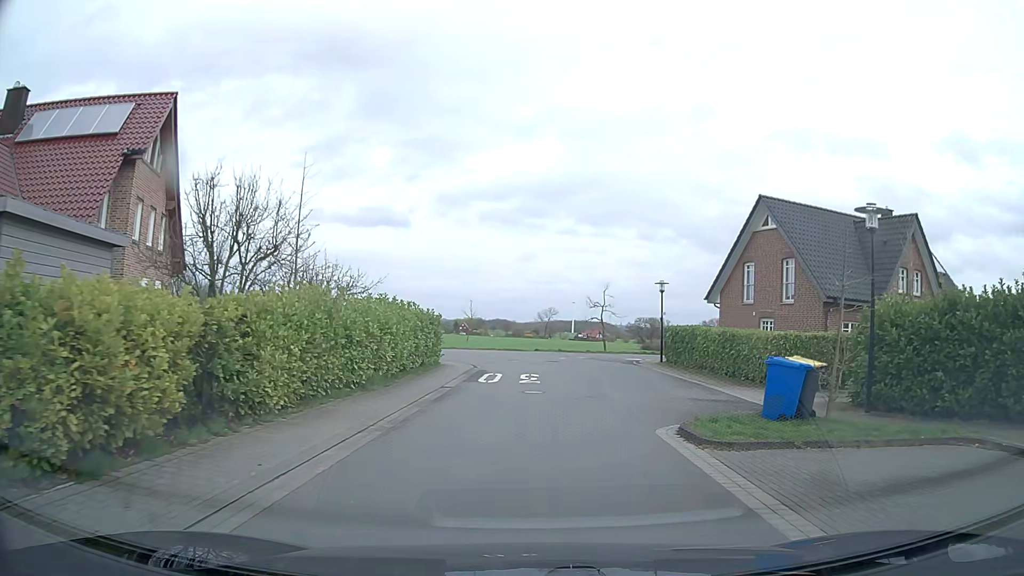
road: residential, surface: asphalt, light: Day
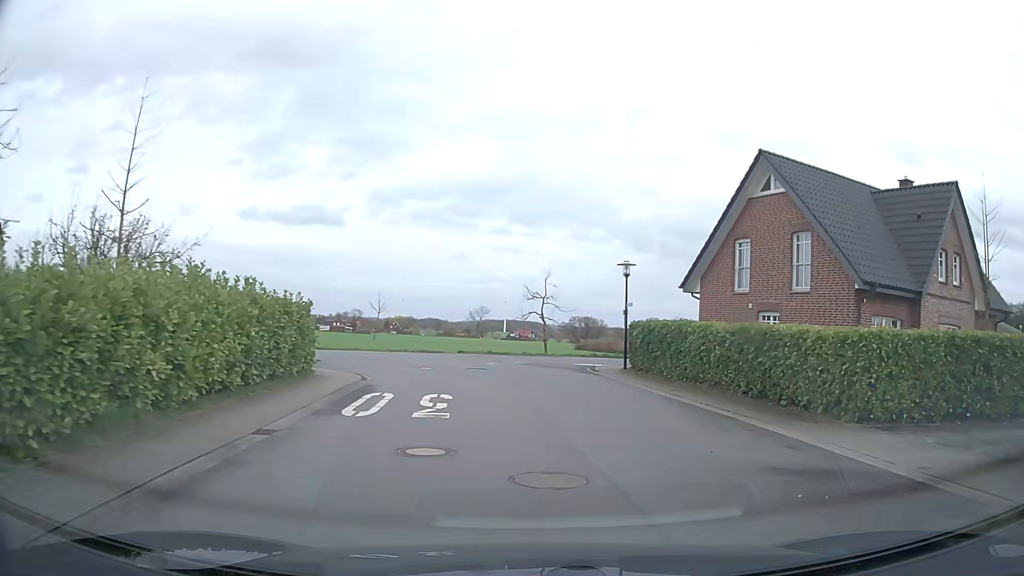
(+0.3, +8.9) m; +6°
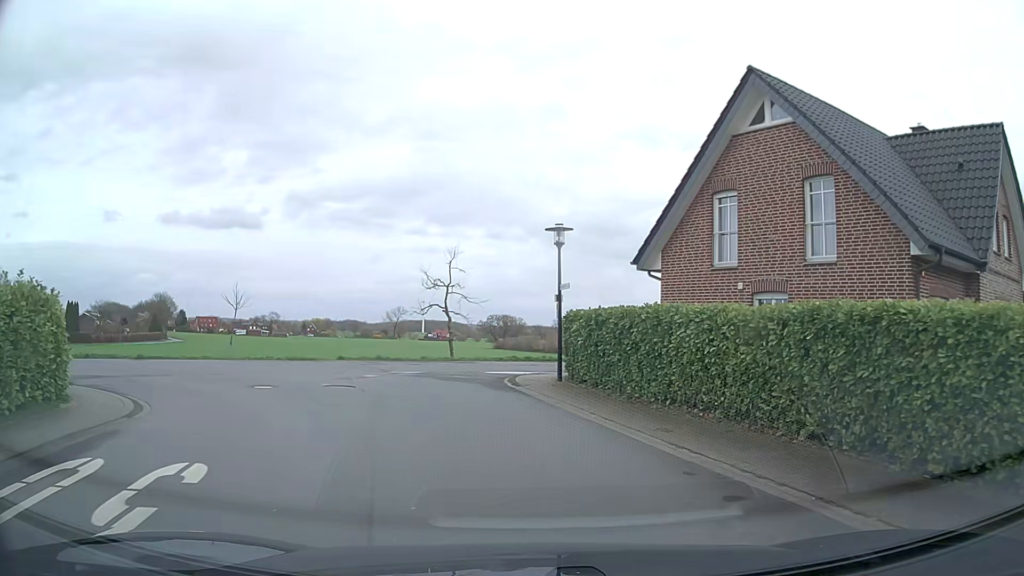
(+0.5, +8.1) m; +6°
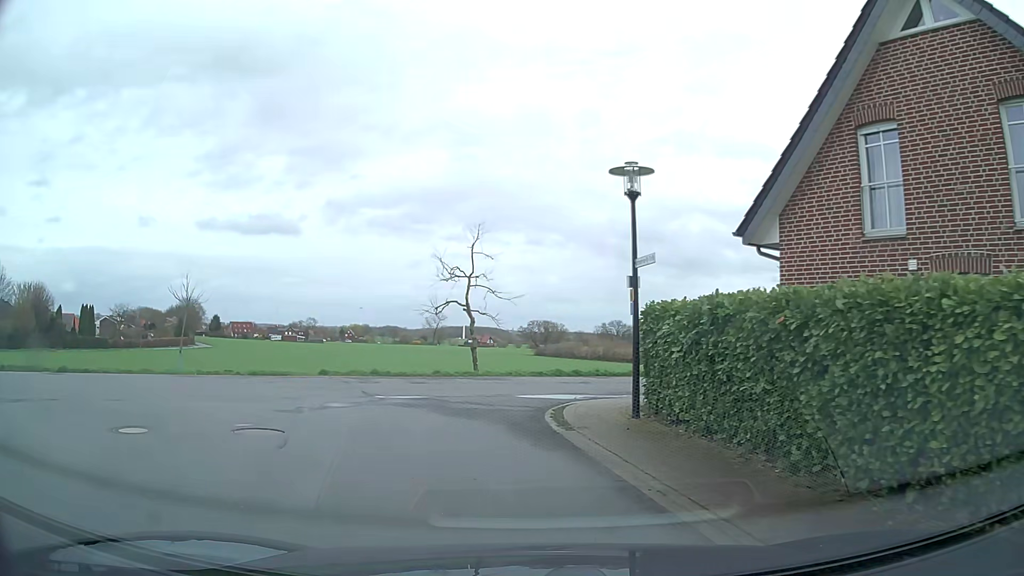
(0.0, +7.0) m; -2°
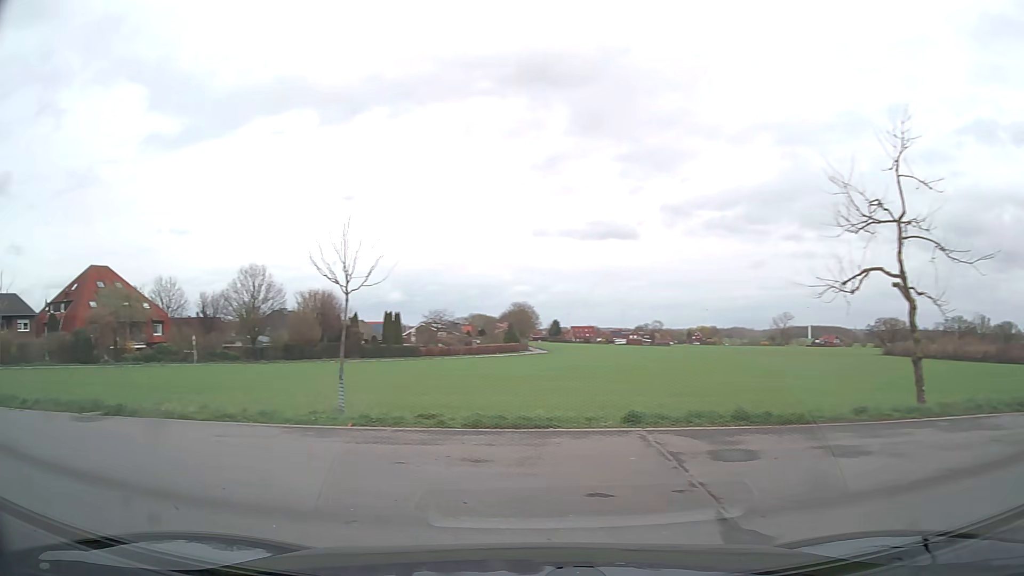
(-1.6, +10.3) m; -28°
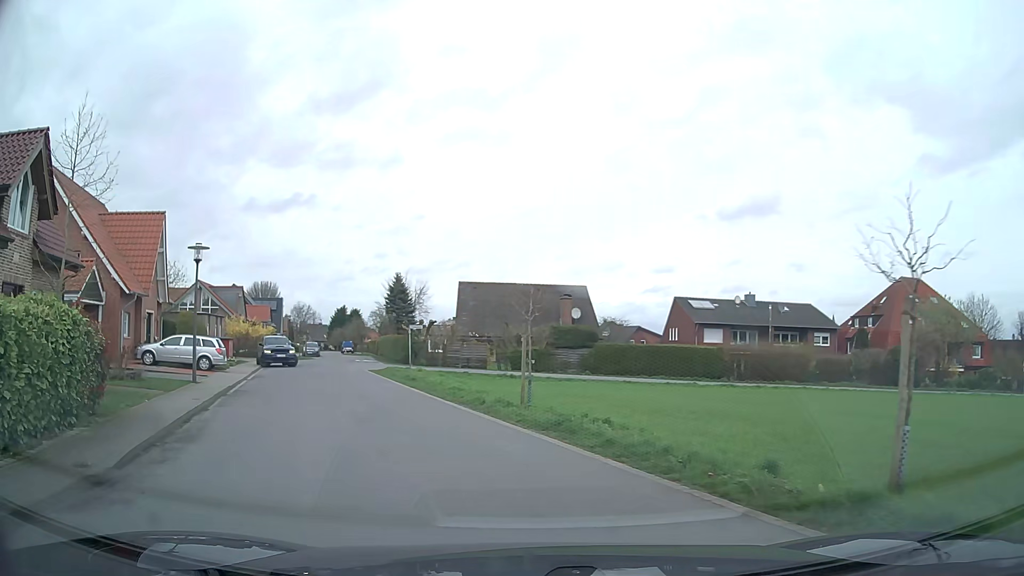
(-6.6, +7.2) m; -69°
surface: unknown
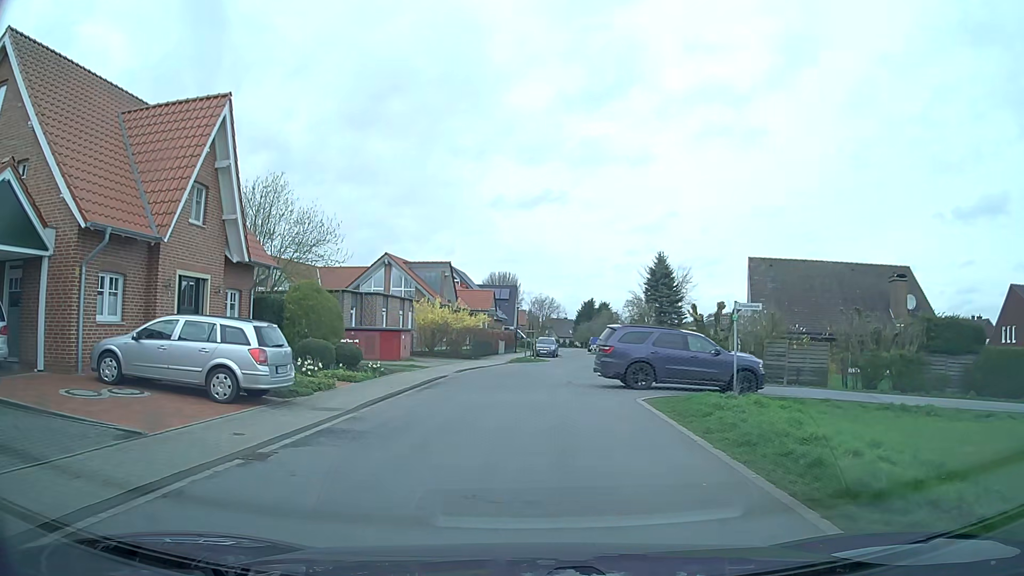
(-4.4, +18.5) m; -21°
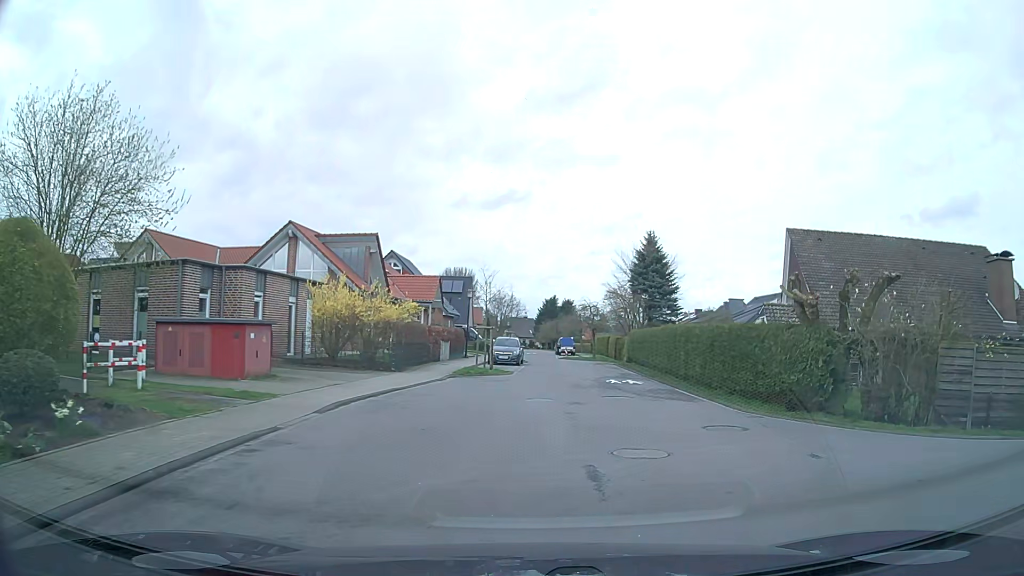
(+0.1, +14.5) m; +3°
(+1, +10) (+2, +20) (+2, +30) (+2, +40) (+1, +50) (0, +60) (0, +70) (+1, +80) (+1, +90) (+2, +100) m
